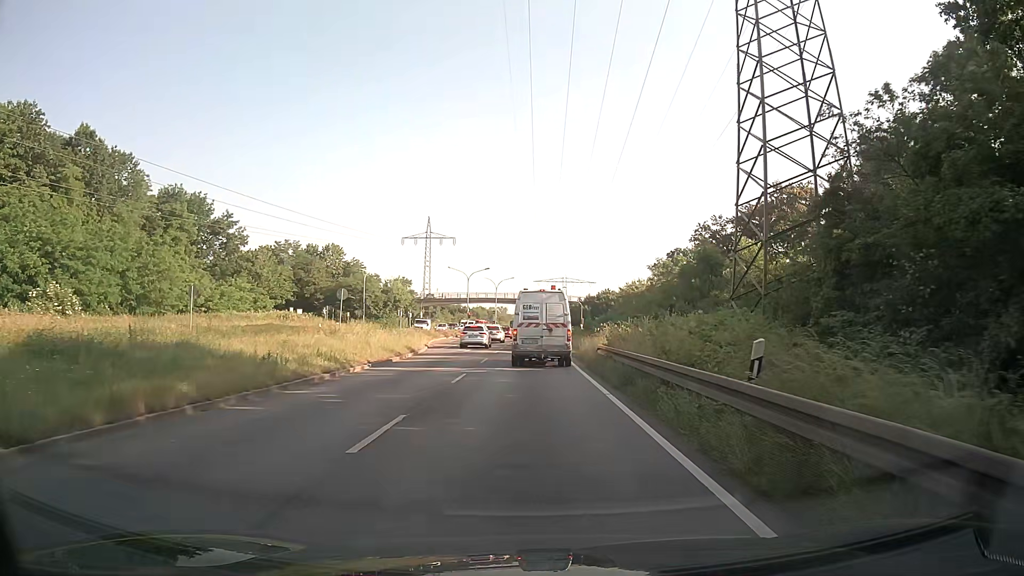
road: primary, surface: asphalt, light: Day
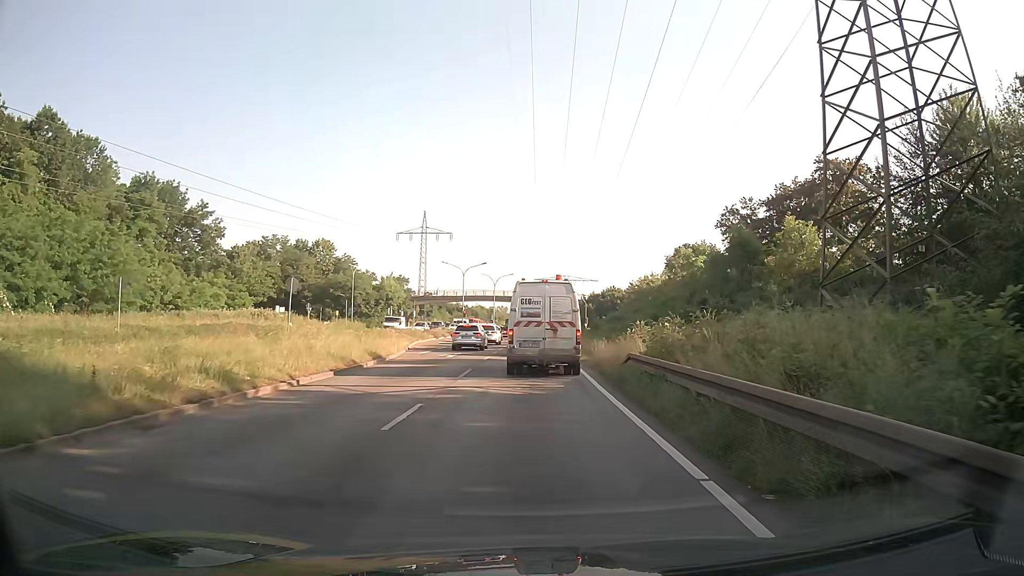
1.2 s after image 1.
(0.0, +7.4) m; 0°
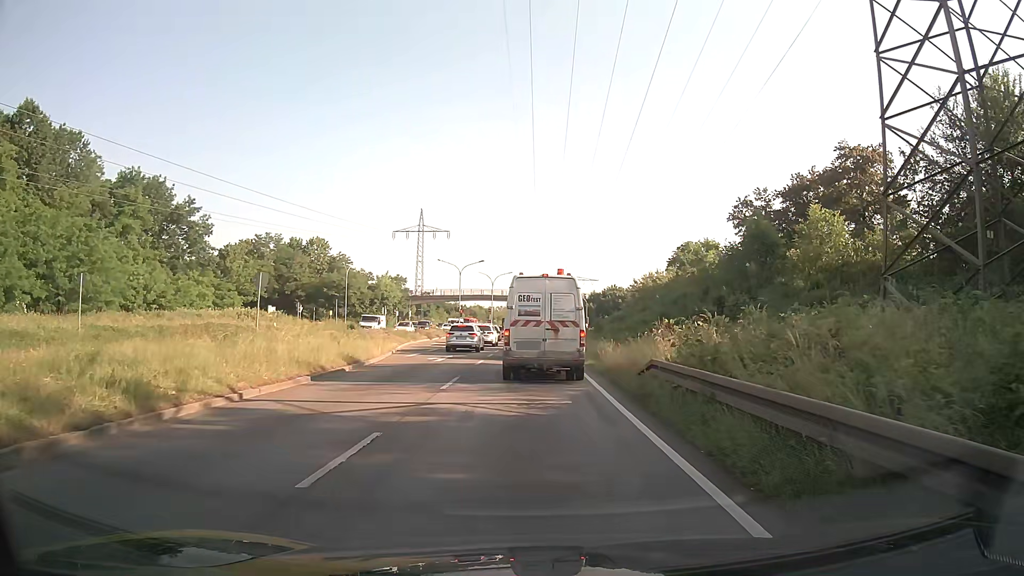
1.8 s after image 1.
(0.0, +3.1) m; +1°
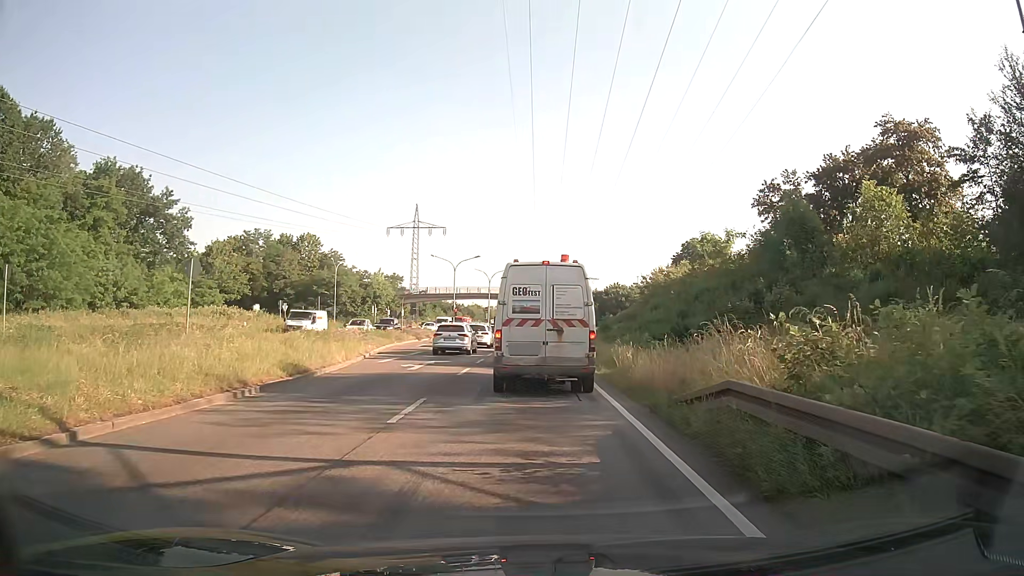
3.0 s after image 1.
(-0.1, +5.1) m; -1°
(0, +10) (0, +20) (0, +30) (0, +40) (0, +50) (0, +60) (0, +70) (0, +80) (0, +90) (0, +100) m
